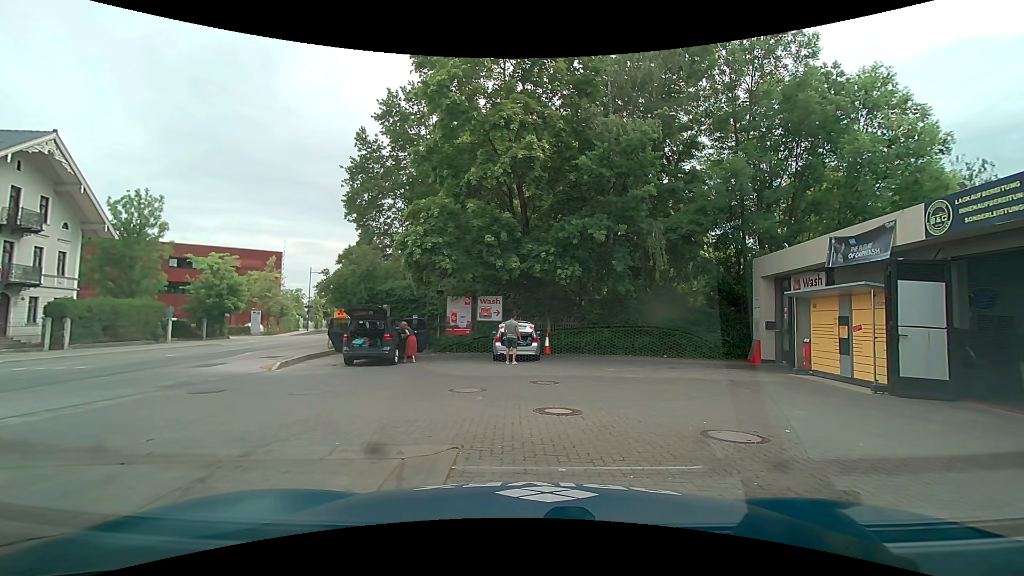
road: secondary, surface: asphalt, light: Day
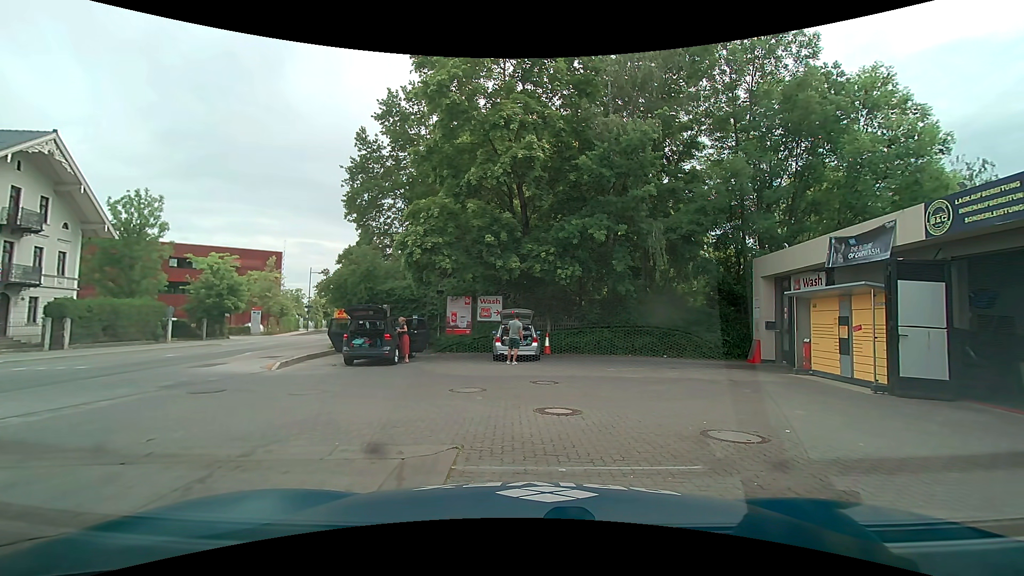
(0.0, 0.0) m; 0°
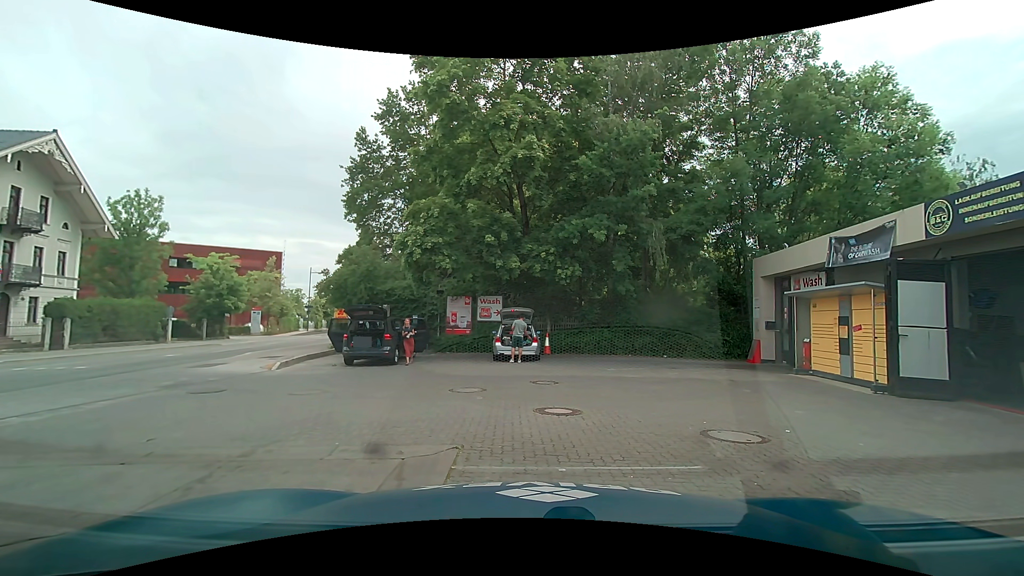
(0.0, 0.0) m; 0°
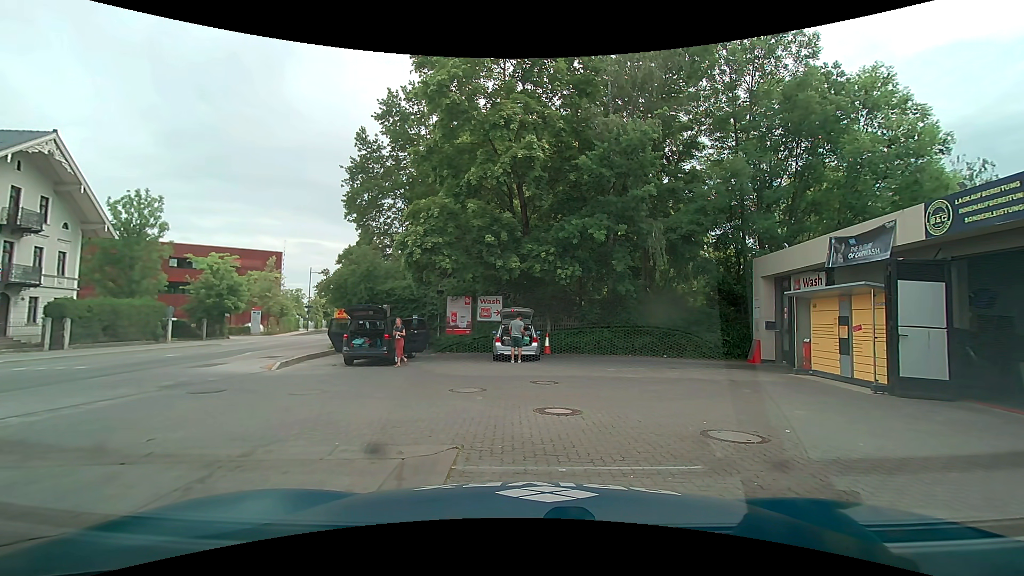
(0.0, 0.0) m; 0°
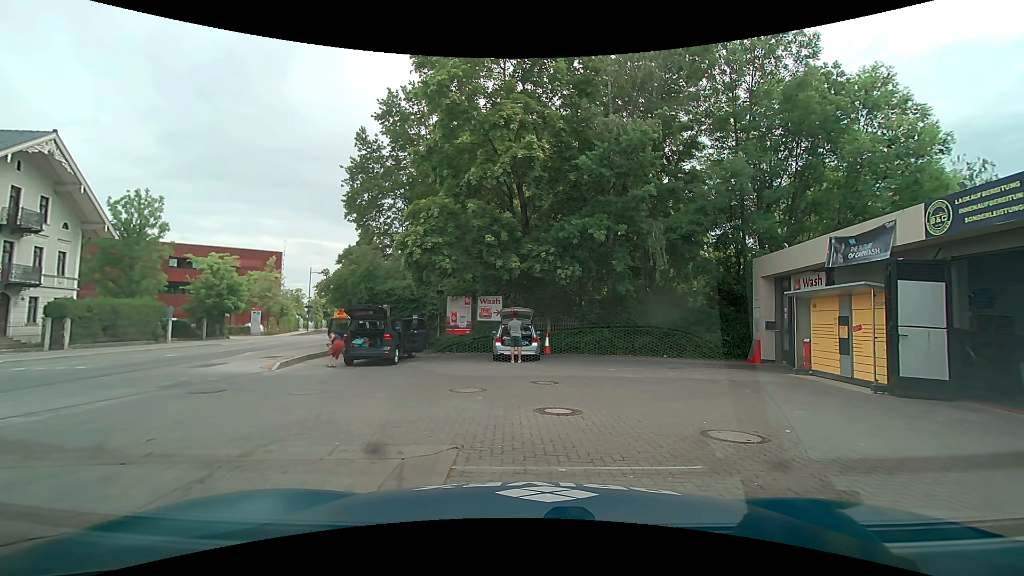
(0.0, 0.0) m; 0°
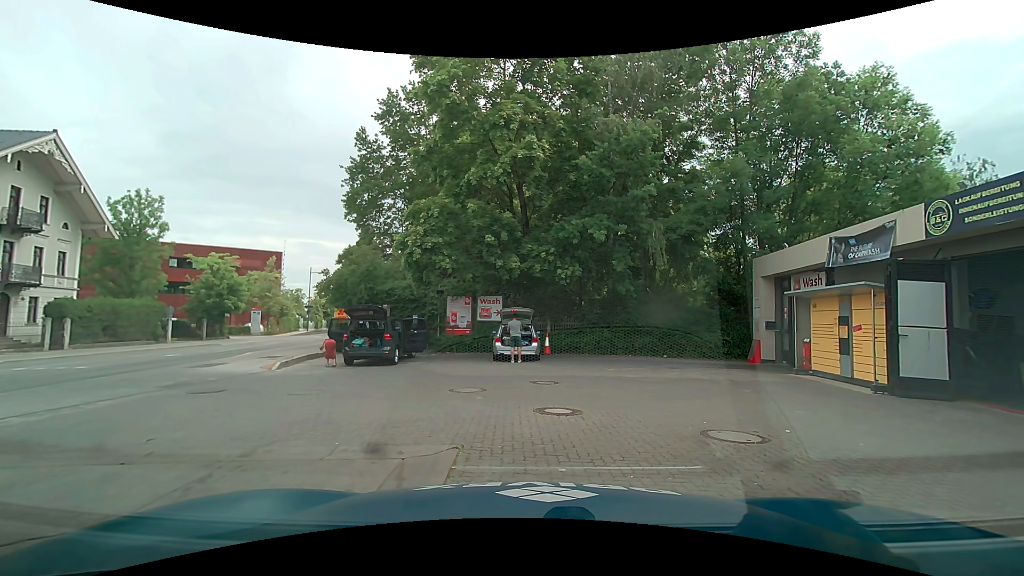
(0.0, 0.0) m; 0°
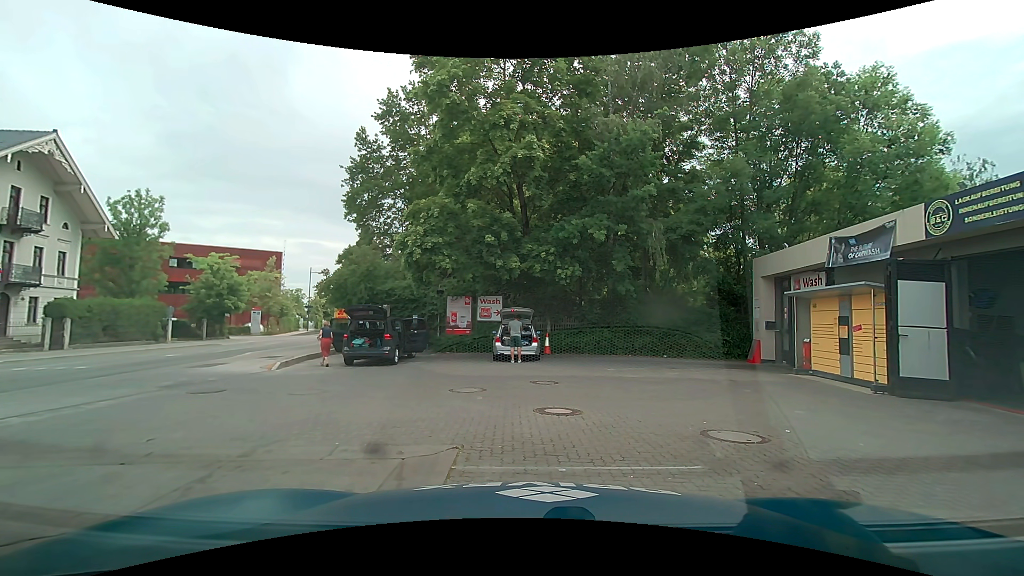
(0.0, 0.0) m; 0°
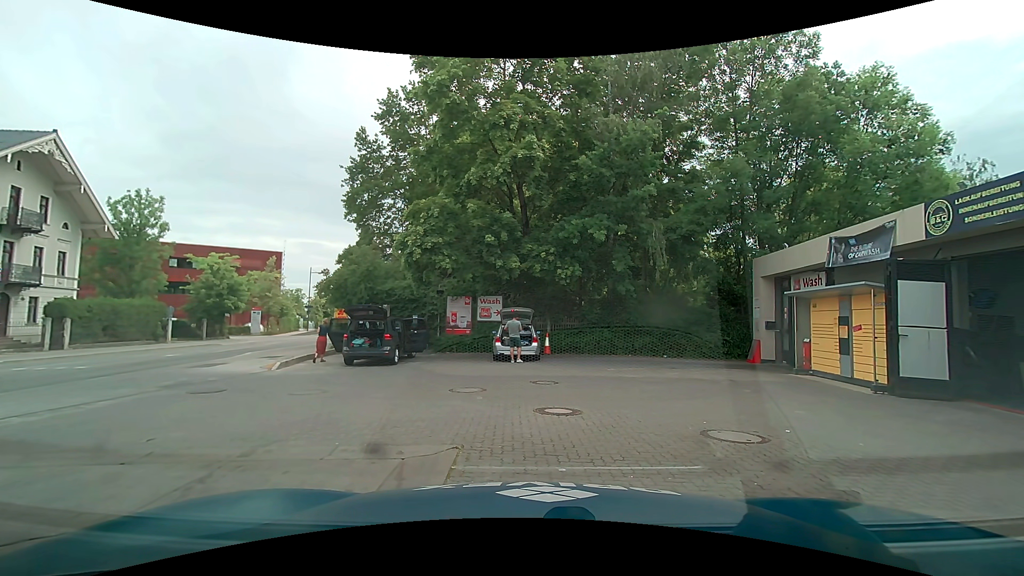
(0.0, 0.0) m; 0°
